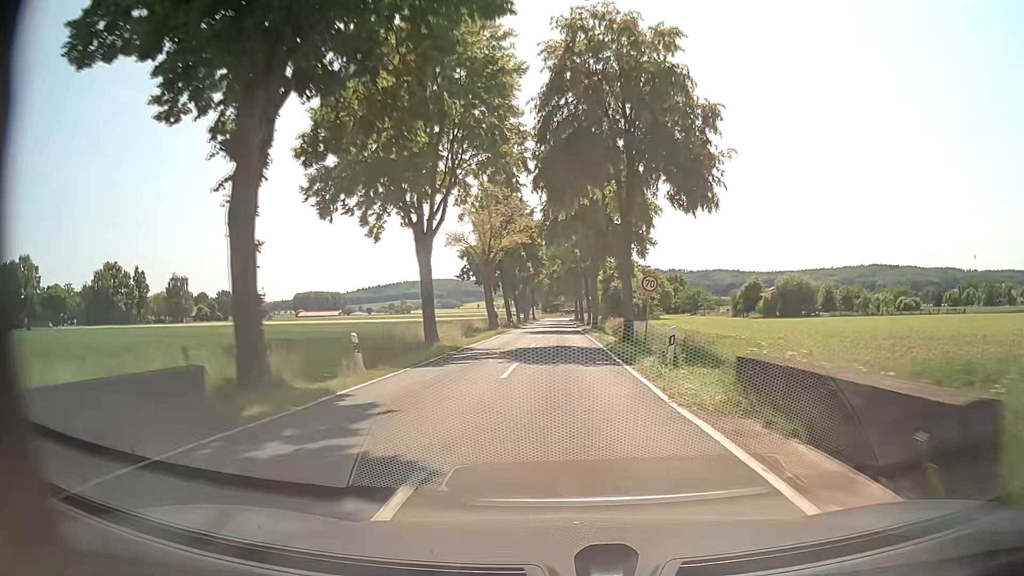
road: tertiary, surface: asphalt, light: Day
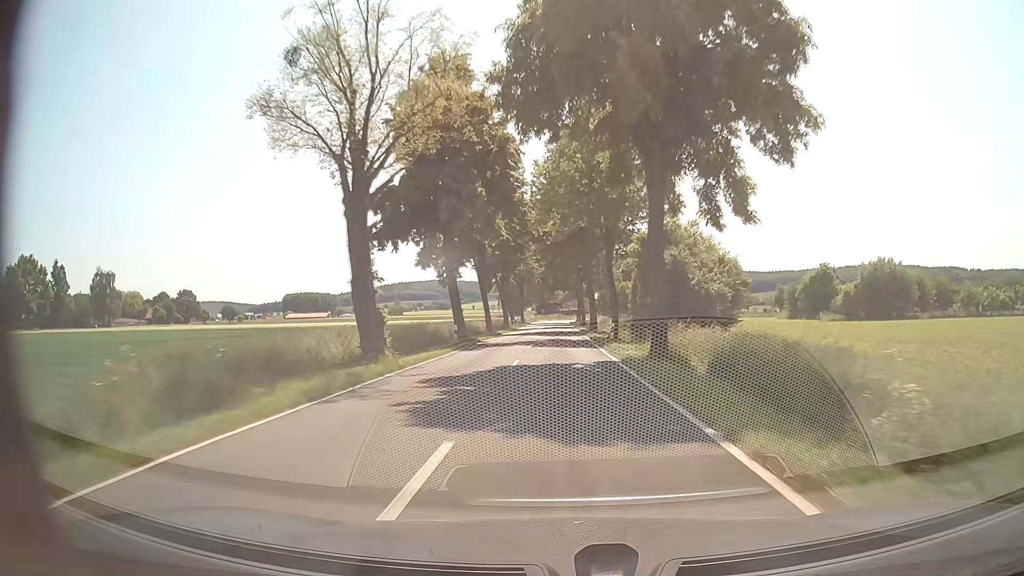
(+0.1, +35.5) m; 0°
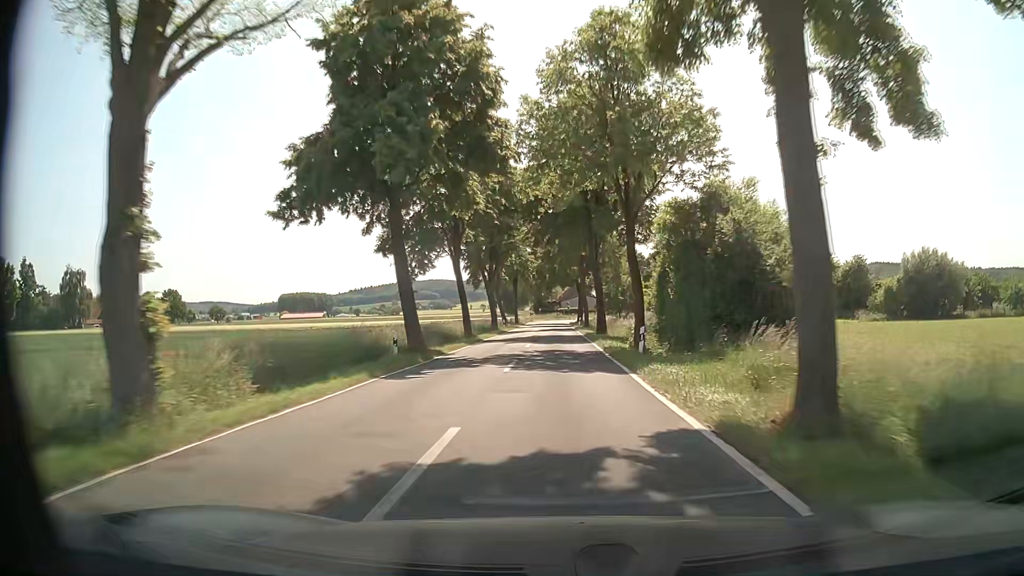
(0.0, +11.8) m; 0°
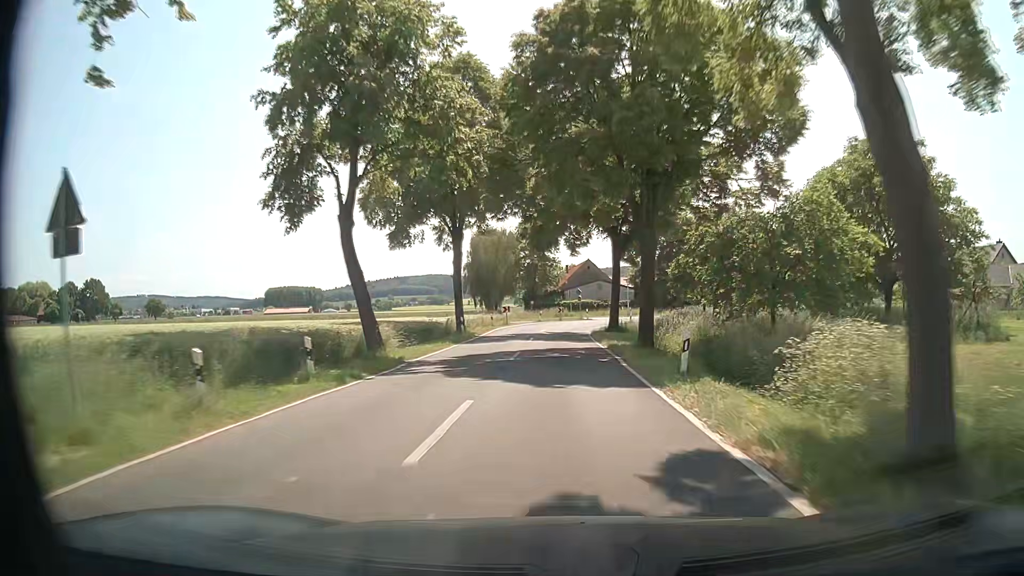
(-0.1, +58.0) m; 0°
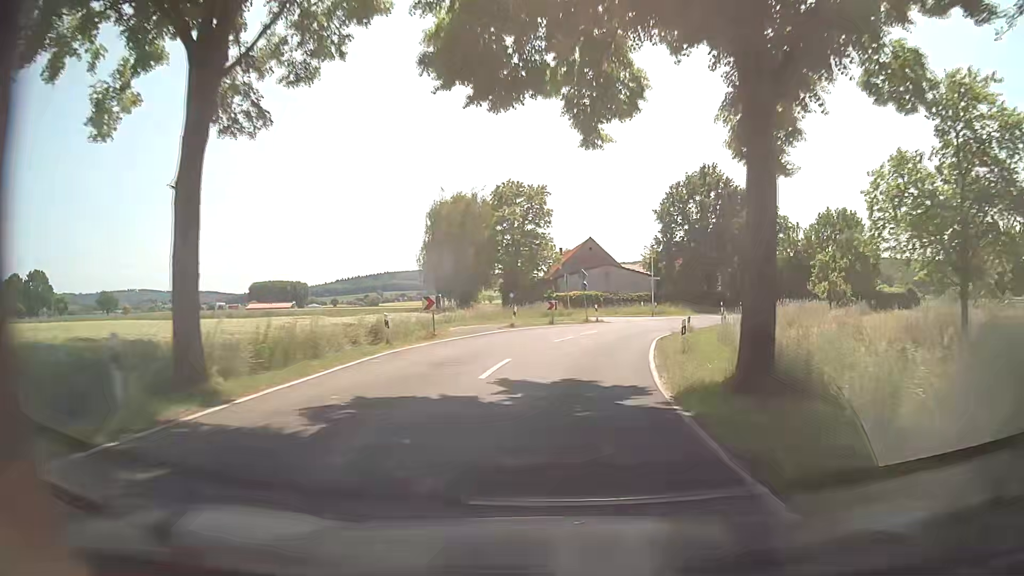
(+0.1, +29.5) m; 0°
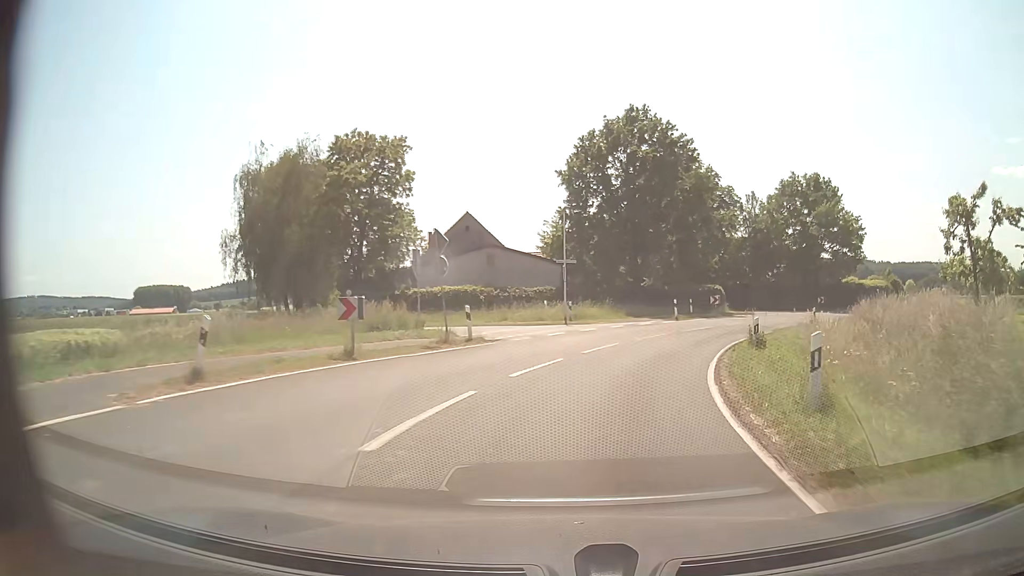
(+1.4, +23.3) m; +9°
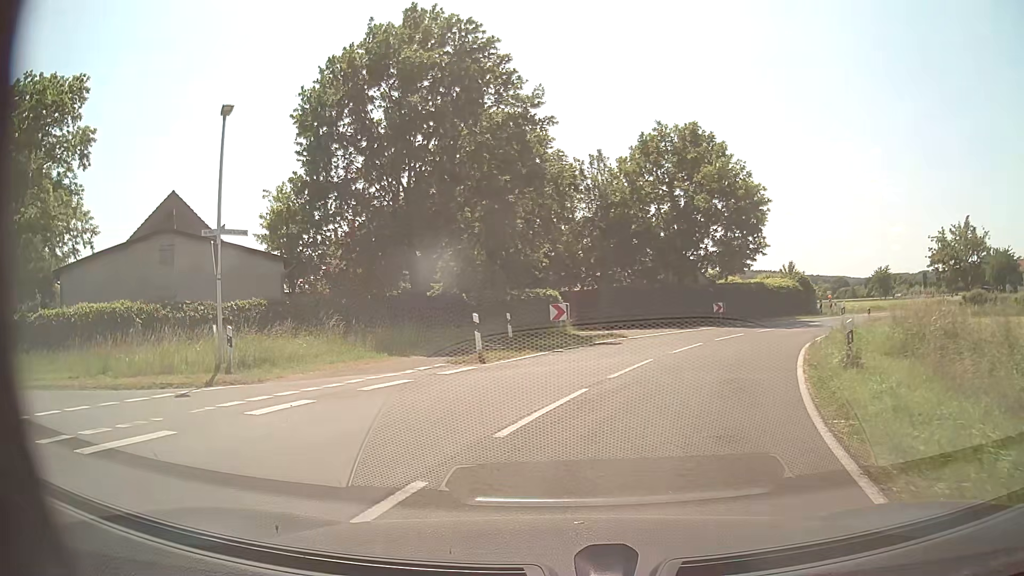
(+3.7, +21.0) m; +18°
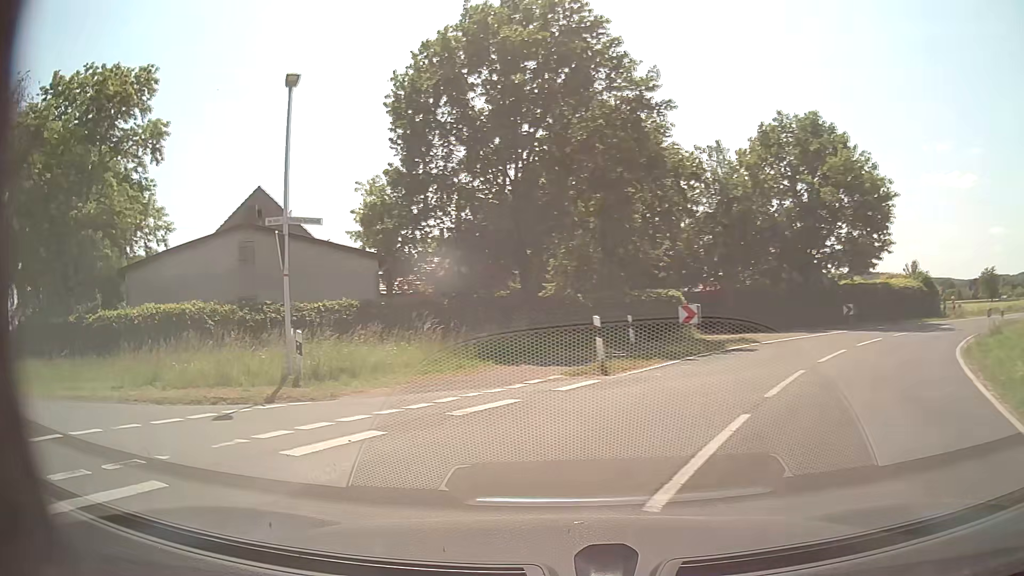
(-0.2, +2.6) m; -9°
(-5, +8) (-14, +11) (-24, +10) (-33, +6) (-42, +2) (-51, -3) (-59, -9) (-68, -14) (-77, -19) (-85, -24) m
